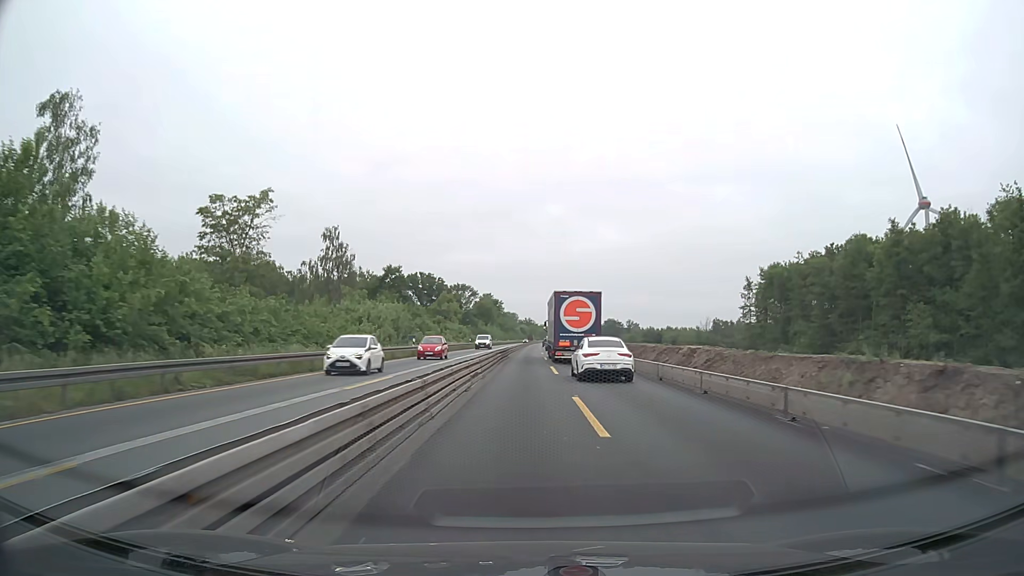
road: motorway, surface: concrete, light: Day
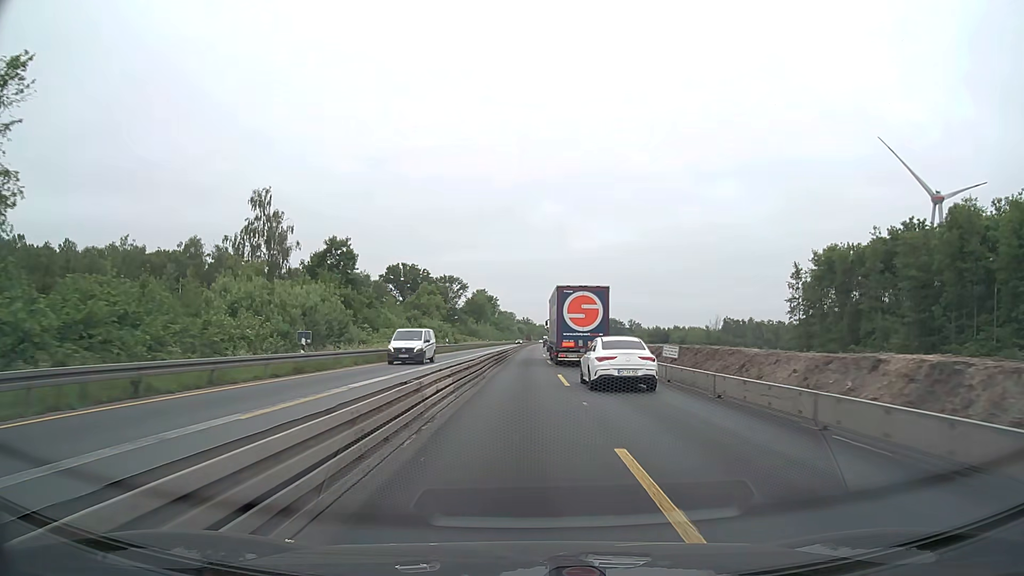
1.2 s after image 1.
(+0.1, +25.3) m; 0°
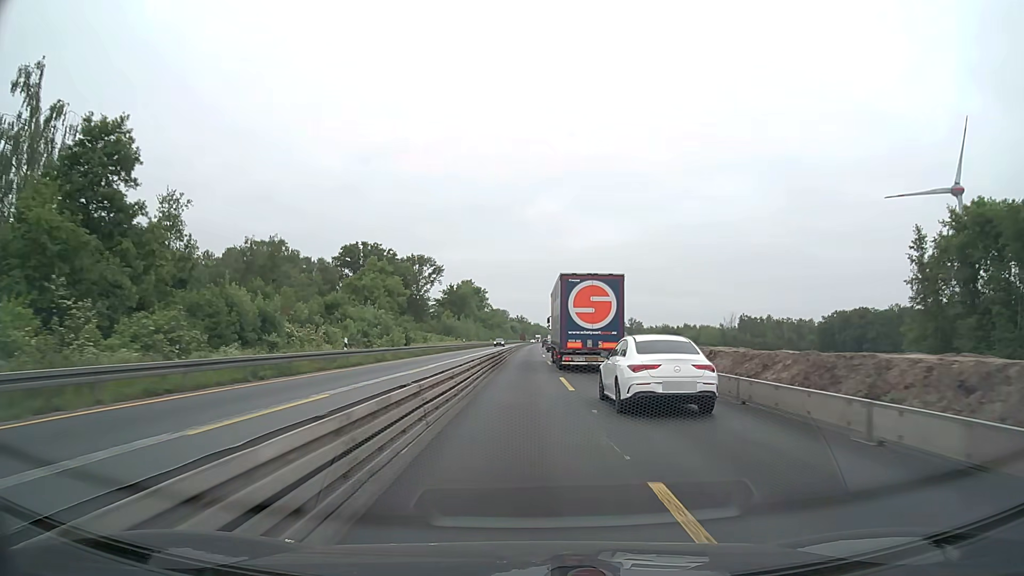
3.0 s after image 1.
(+0.1, +38.0) m; 0°
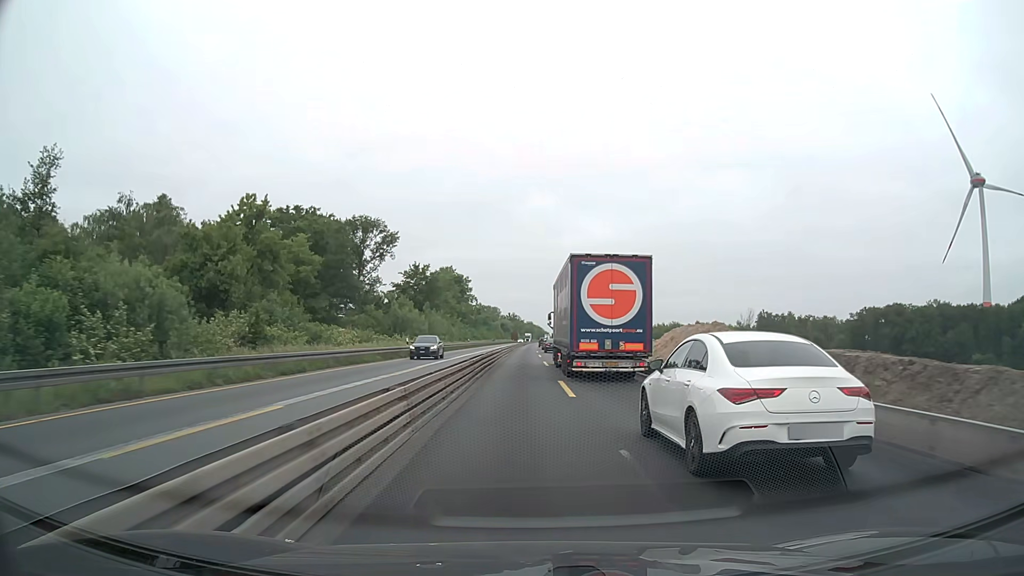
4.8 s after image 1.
(+0.2, +38.0) m; +1°
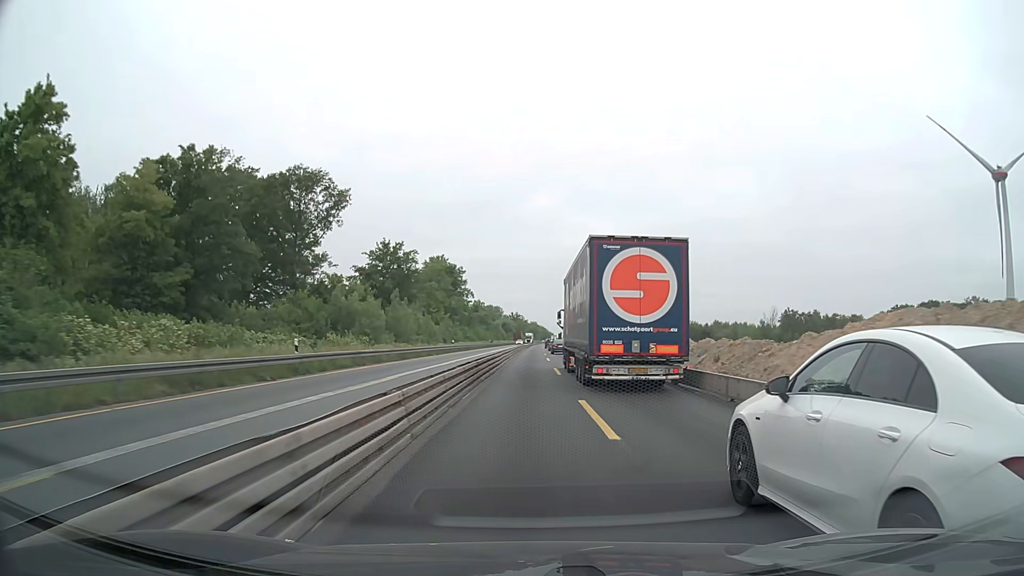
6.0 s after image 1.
(-0.1, +25.3) m; 0°
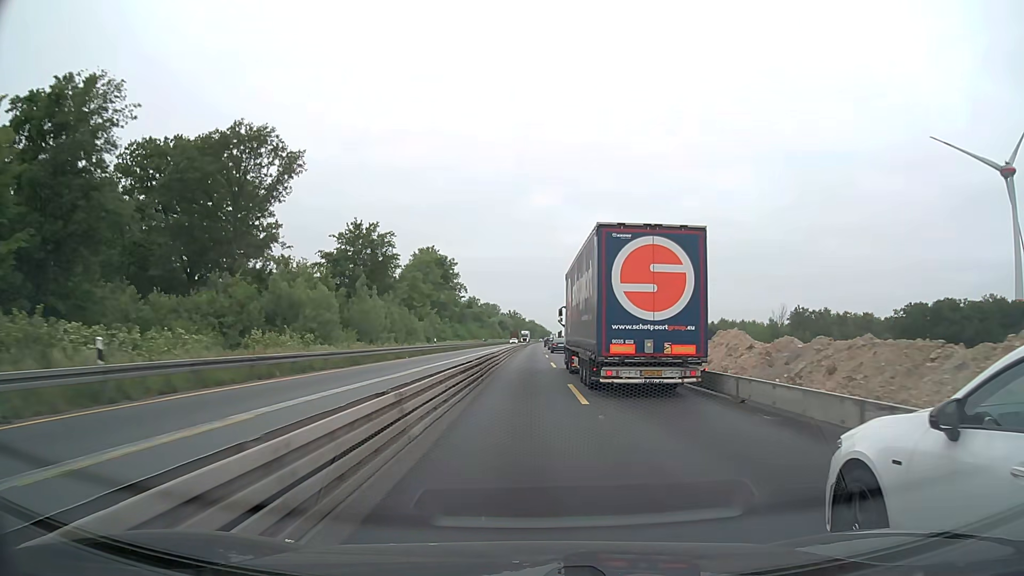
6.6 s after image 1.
(0.0, +12.7) m; 0°
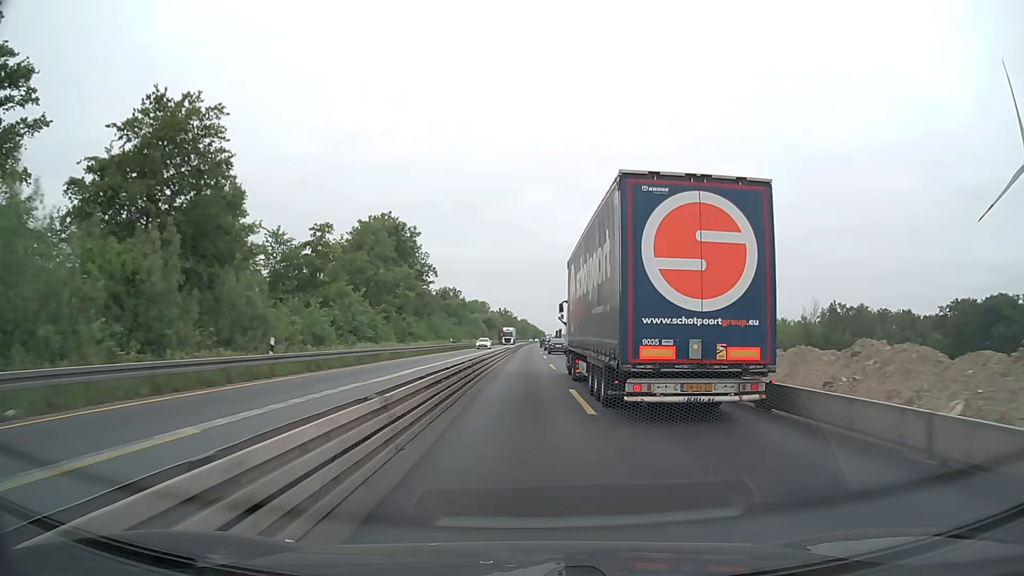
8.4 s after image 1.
(+0.2, +38.0) m; +1°
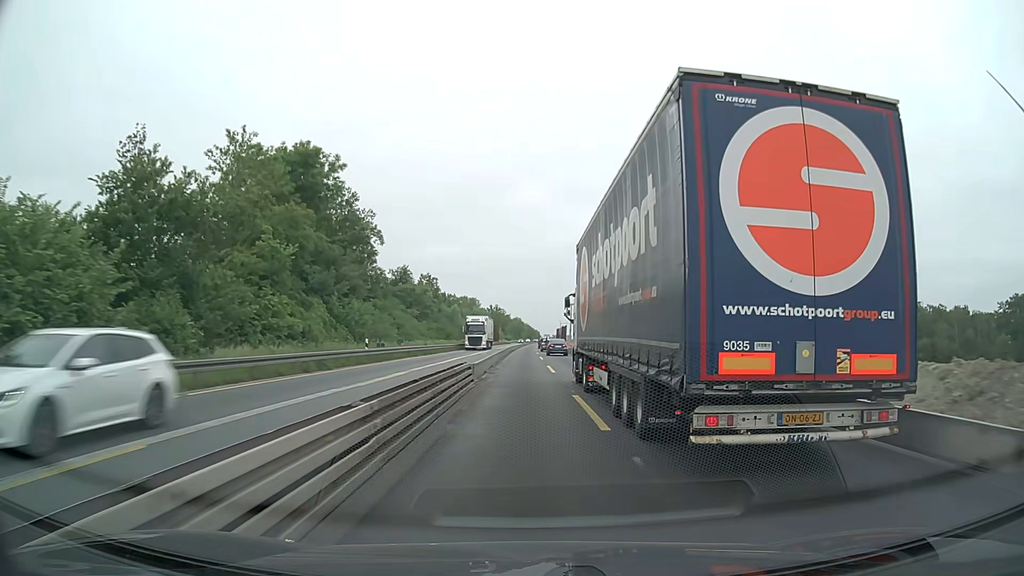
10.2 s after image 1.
(+0.1, +38.0) m; 0°
(0, +10) (0, +20) (0, +30) (0, +40) (0, +50) (0, +60) (0, +70) (0, +80) (0, +90) (0, +100) m
